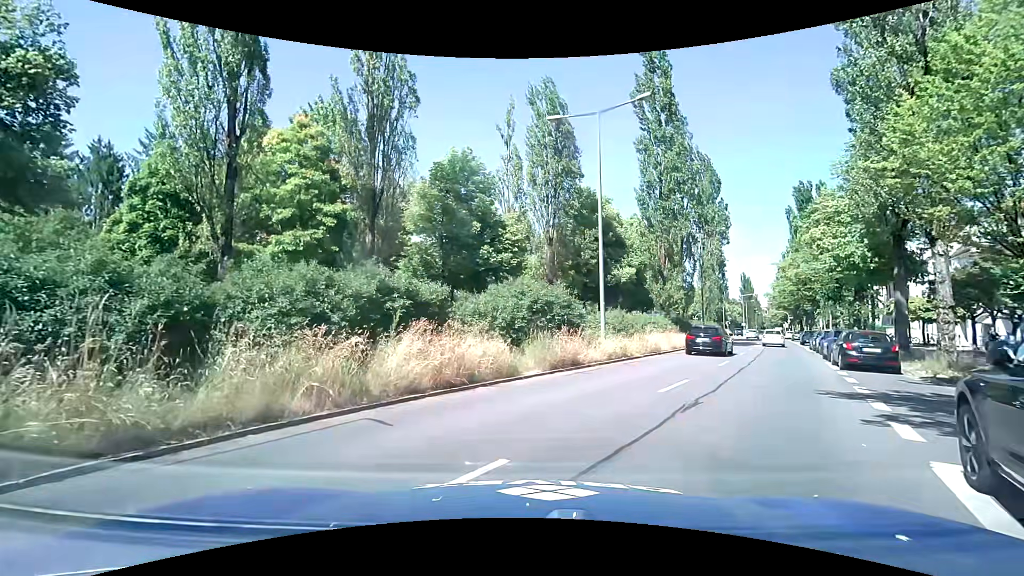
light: Day
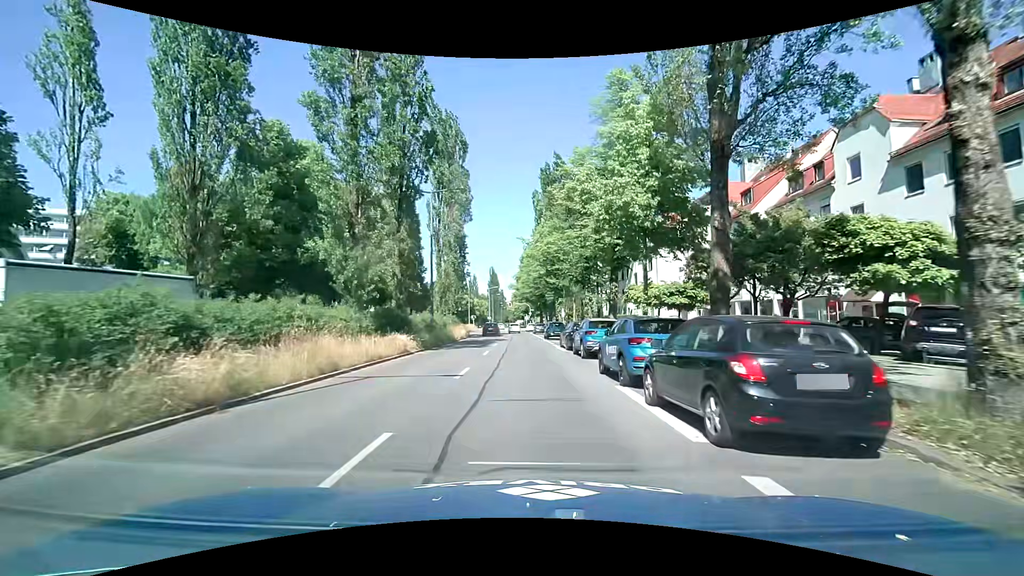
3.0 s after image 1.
(+6.1, +15.8) m; +26°
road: secondary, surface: asphalt
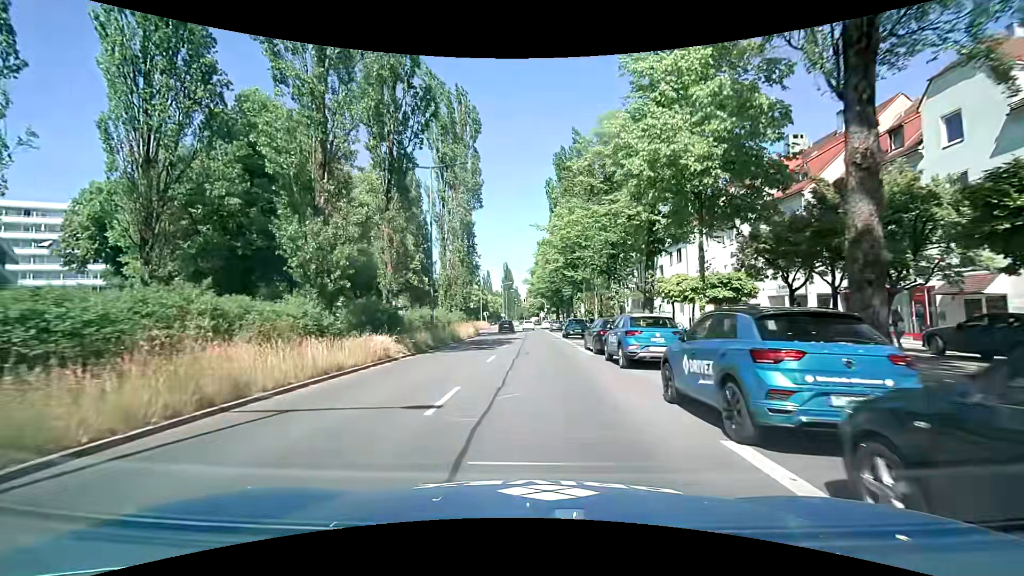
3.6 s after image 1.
(-0.1, +5.2) m; -3°
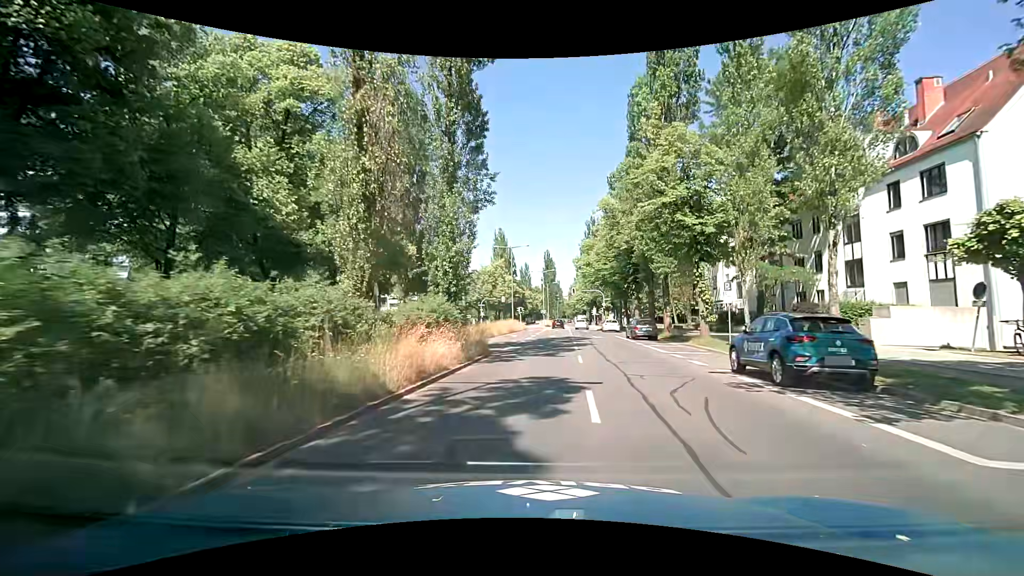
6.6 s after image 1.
(-1.1, +27.7) m; -3°
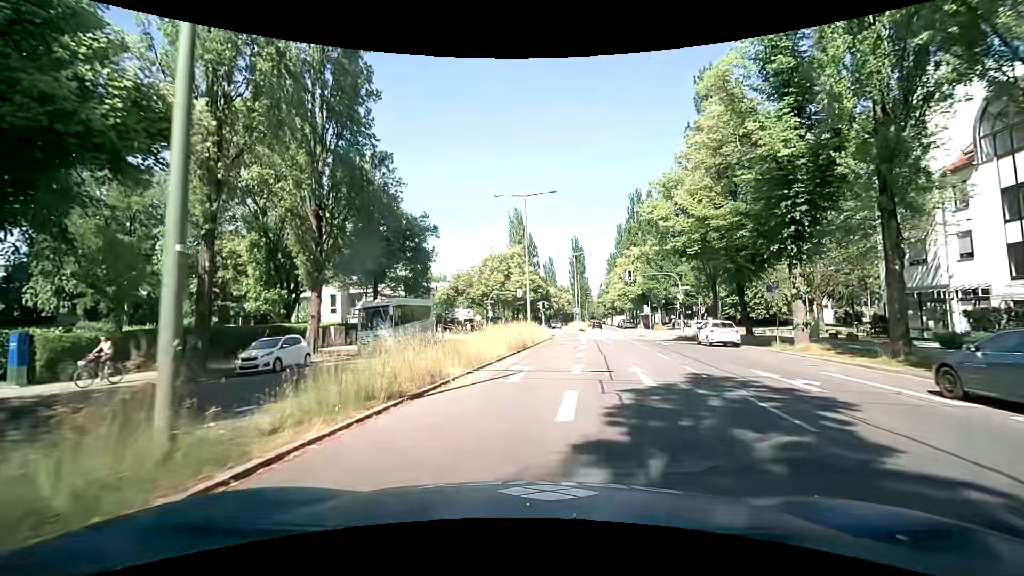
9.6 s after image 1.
(-0.5, +27.0) m; -4°
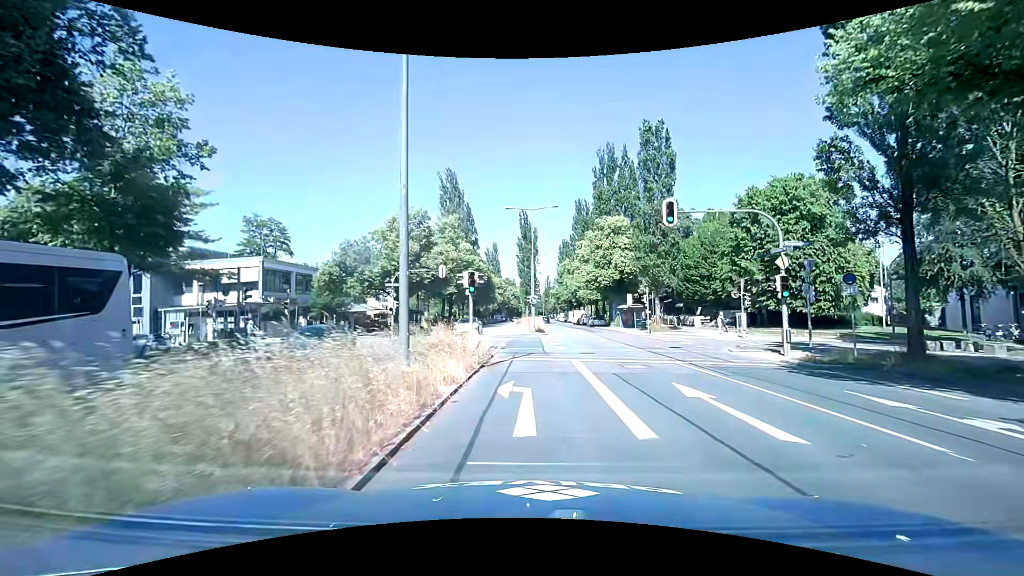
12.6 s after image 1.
(+1.2, +25.1) m; +5°
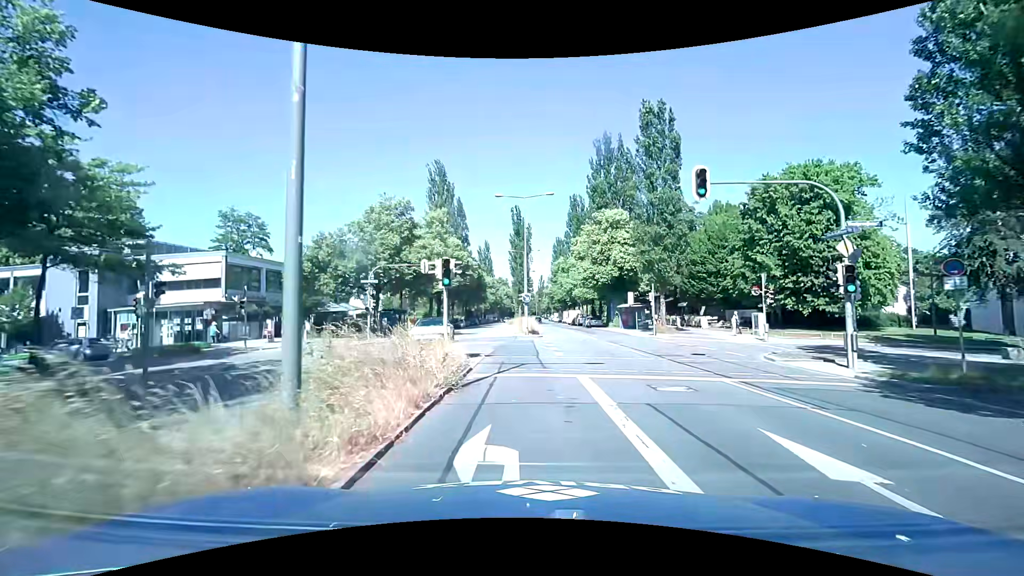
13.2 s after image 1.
(+0.1, +4.2) m; +3°
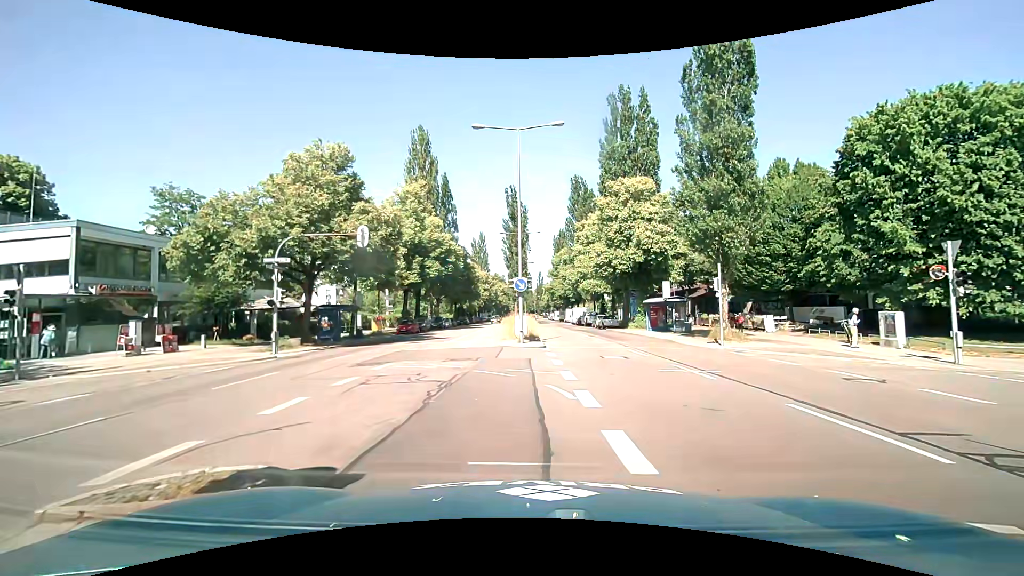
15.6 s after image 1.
(-0.2, +13.1) m; 0°
